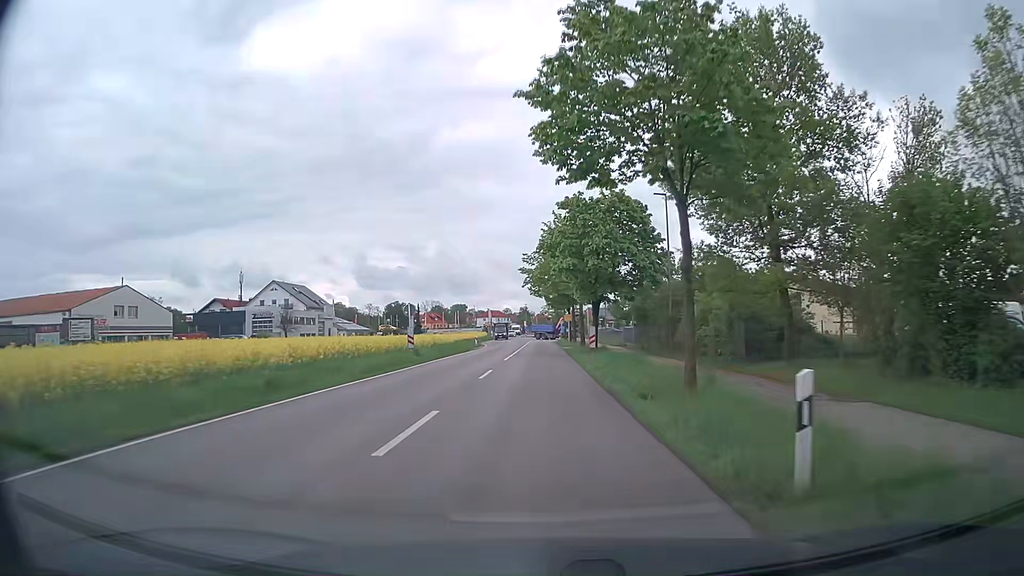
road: secondary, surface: asphalt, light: Day
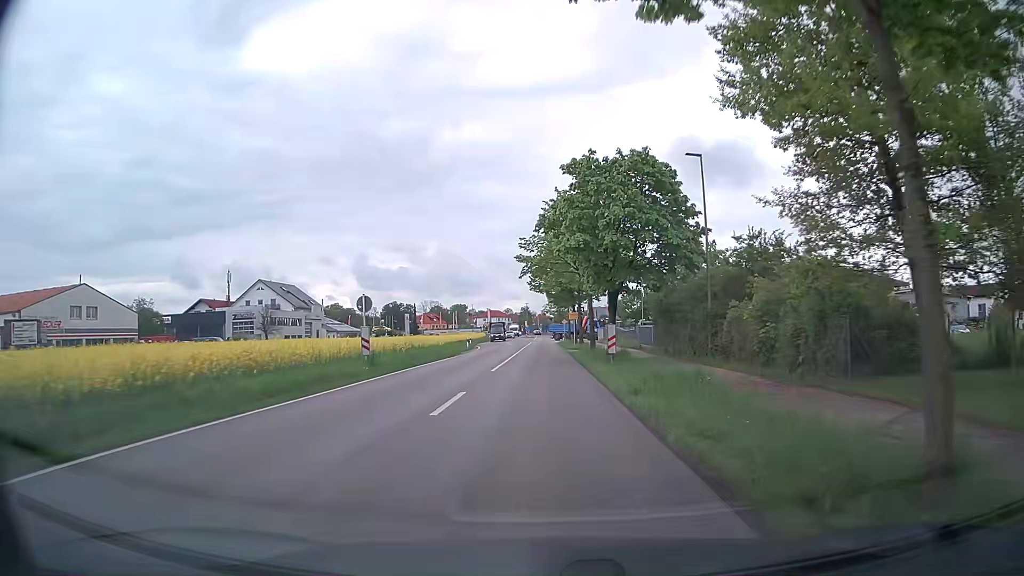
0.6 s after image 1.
(0.0, +8.4) m; -1°
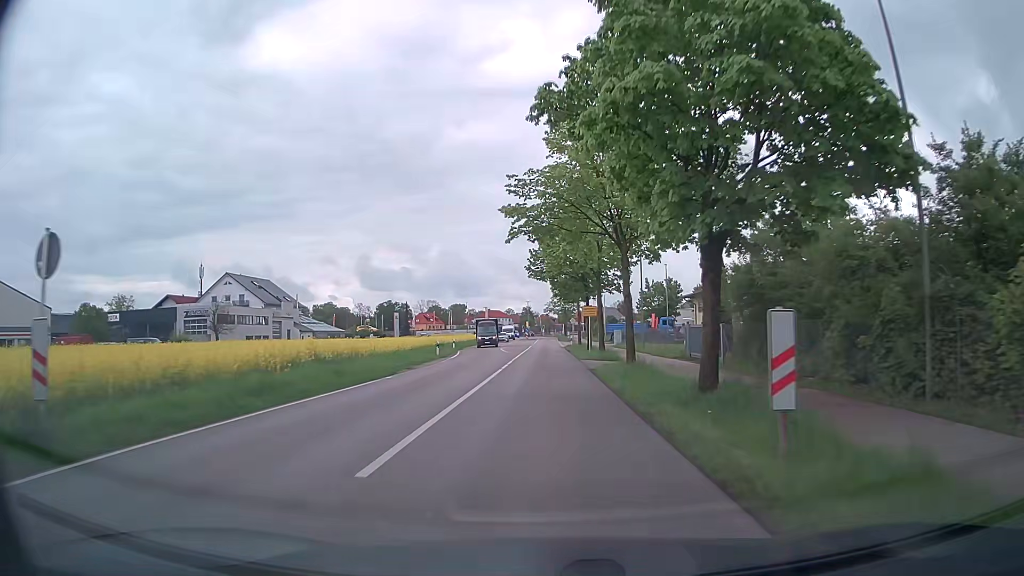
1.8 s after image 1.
(+0.1, +16.7) m; 0°
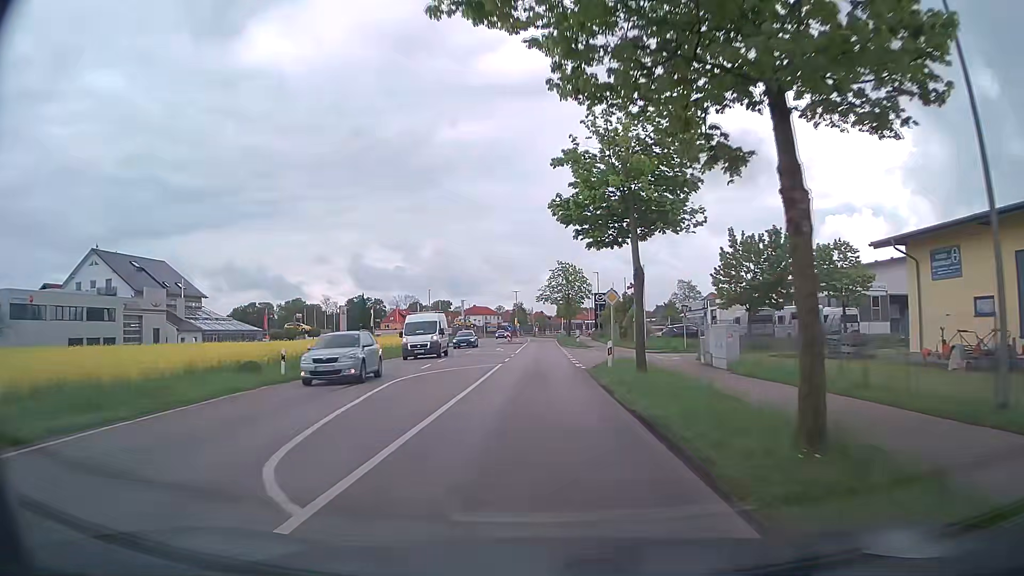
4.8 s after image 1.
(0.0, +40.9) m; 0°
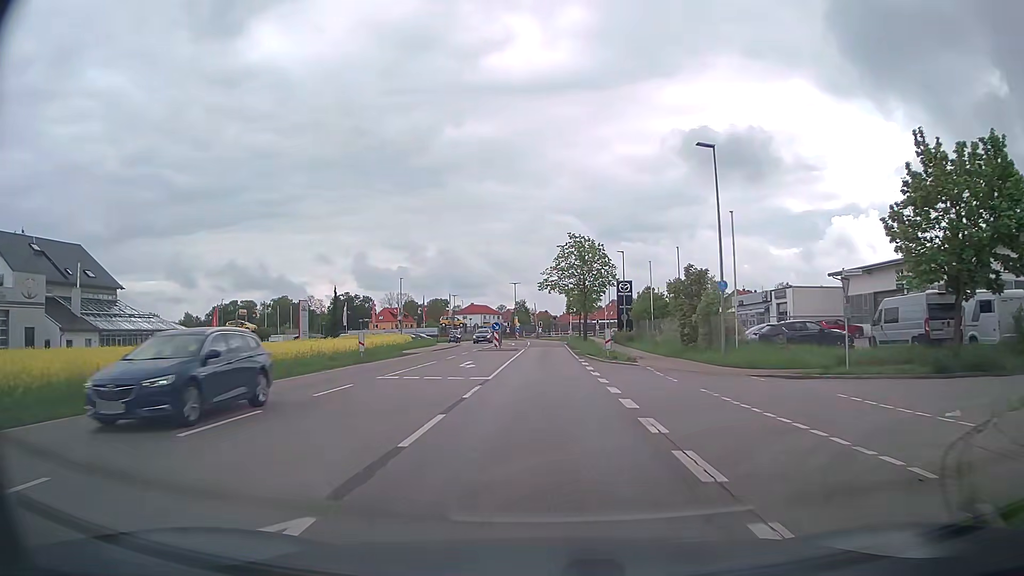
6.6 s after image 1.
(0.0, +23.7) m; 0°
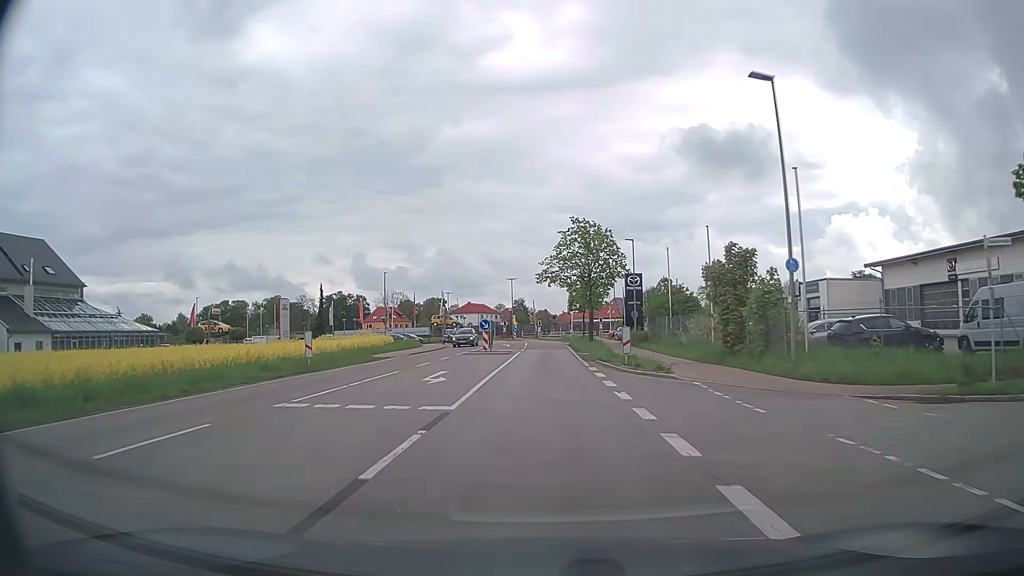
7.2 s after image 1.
(0.0, +7.8) m; 0°
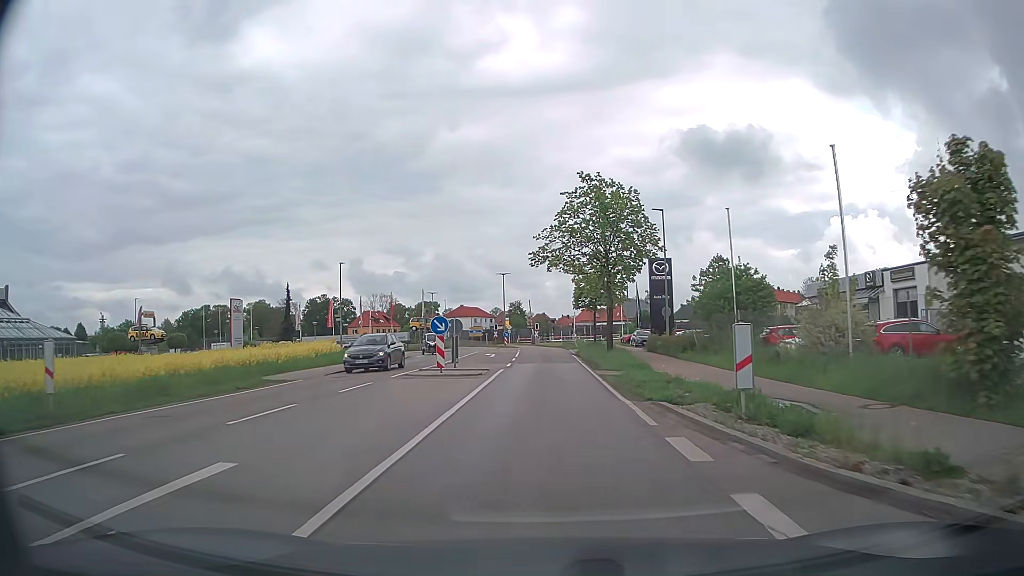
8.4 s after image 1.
(0.0, +15.5) m; 0°
